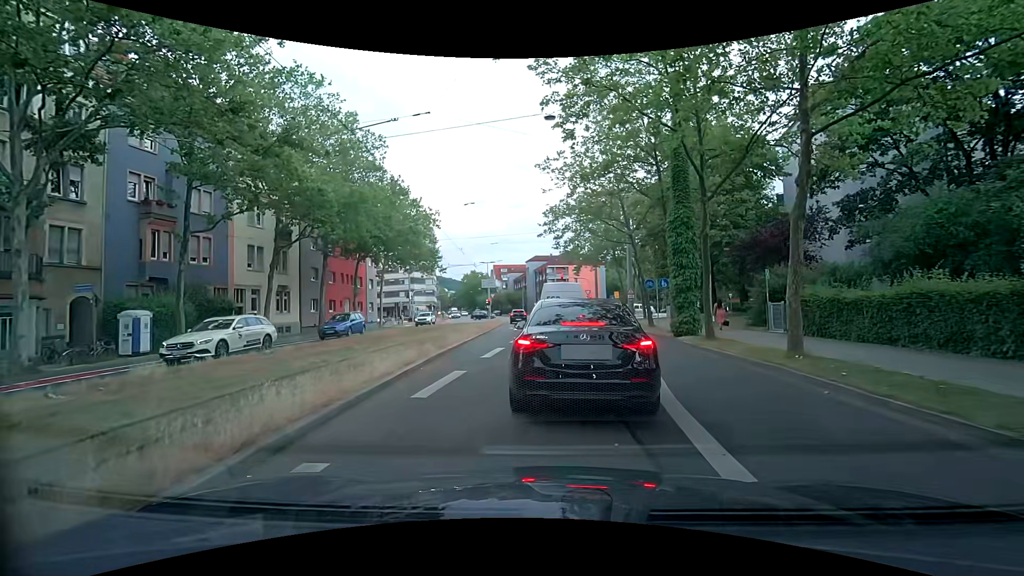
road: secondary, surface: asphalt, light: Day
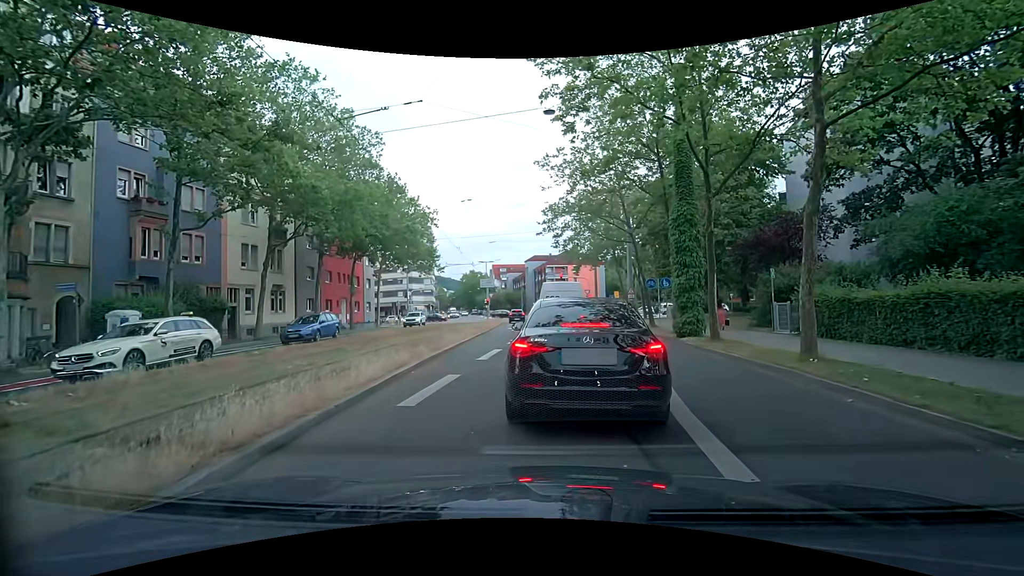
(0.0, +0.6) m; 0°
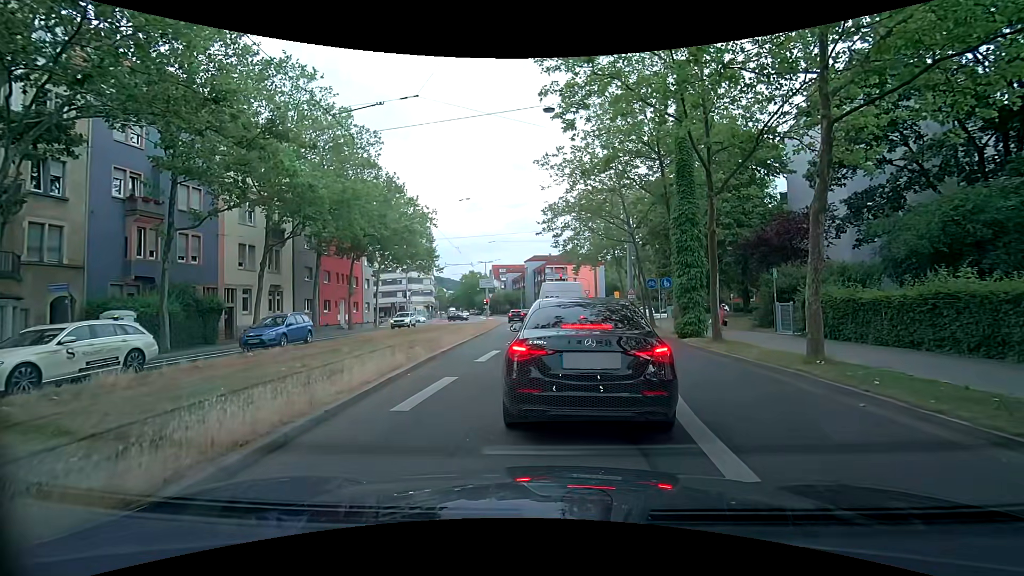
(0.0, +0.2) m; 0°
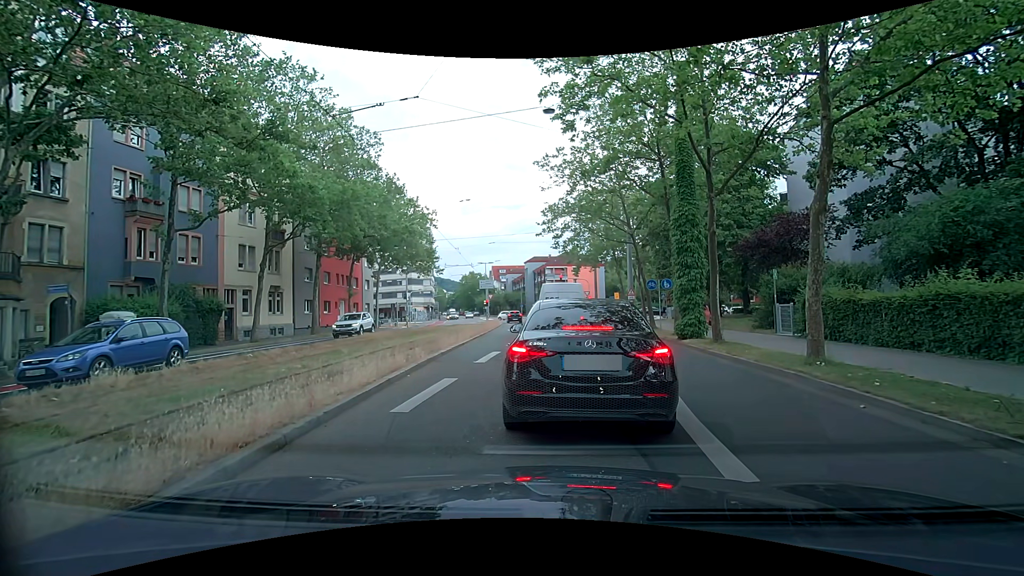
(0.0, +0.1) m; 0°
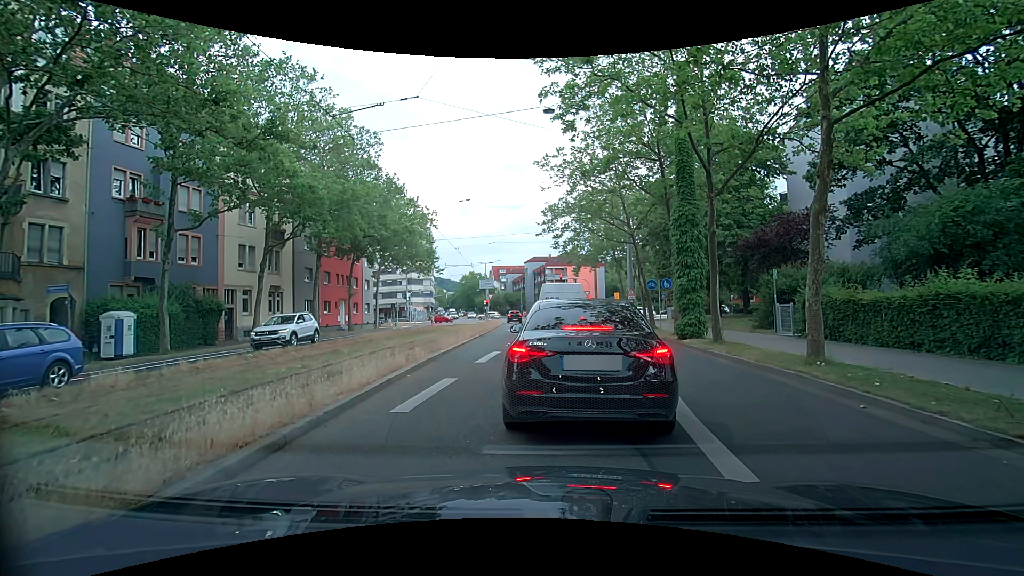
(0.0, 0.0) m; 0°
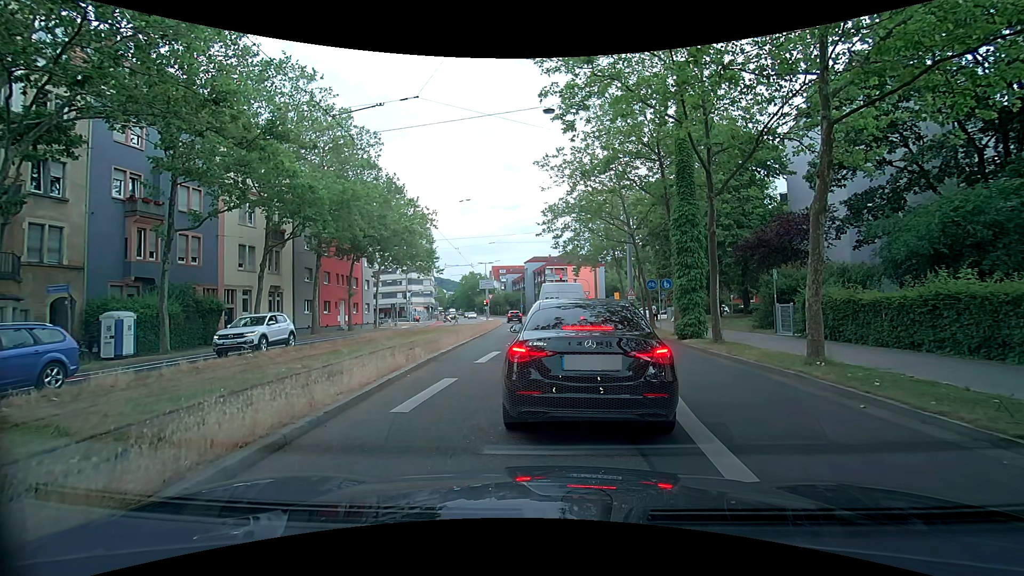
(0.0, 0.0) m; 0°
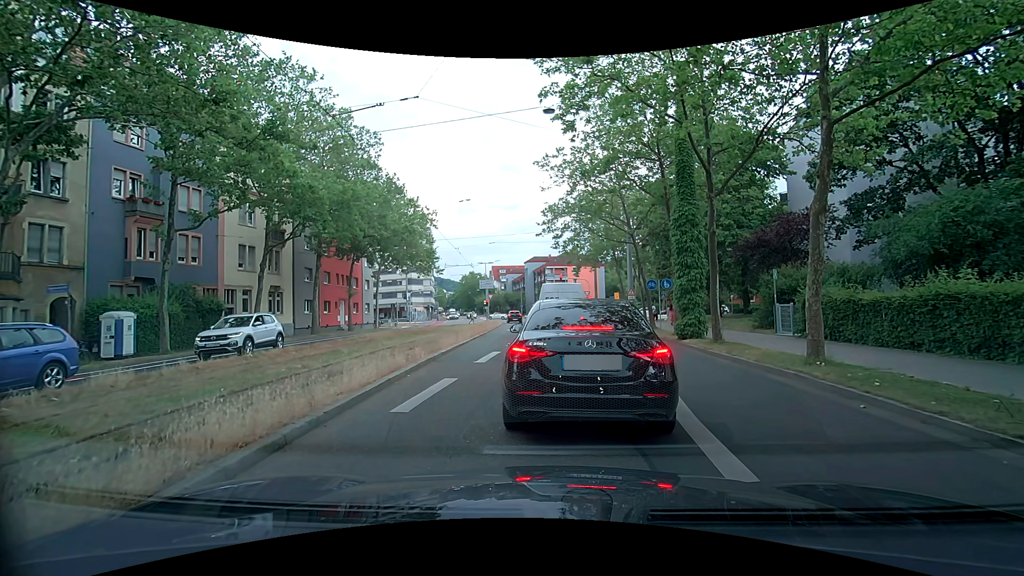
(0.0, 0.0) m; 0°
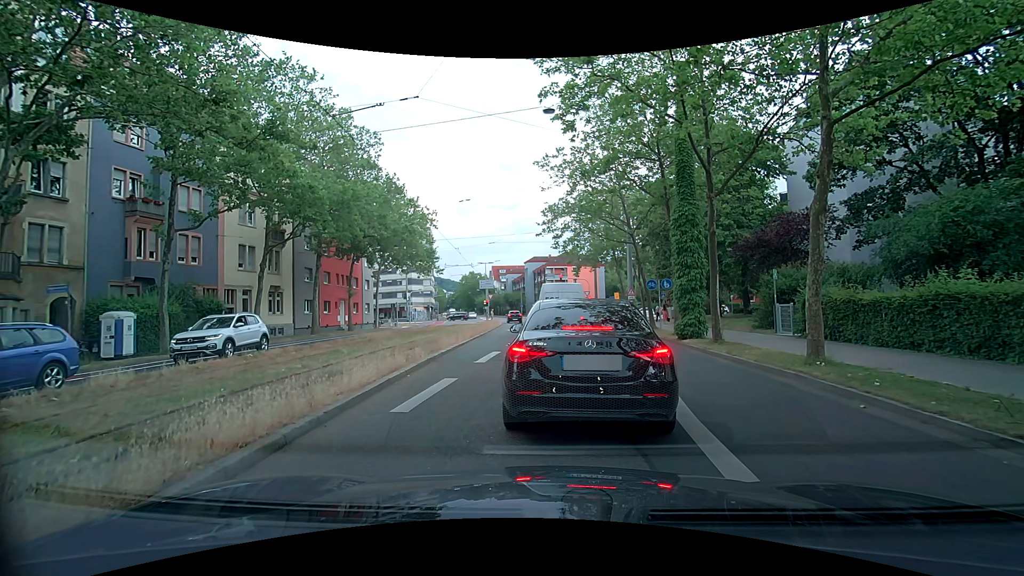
(0.0, 0.0) m; 0°
